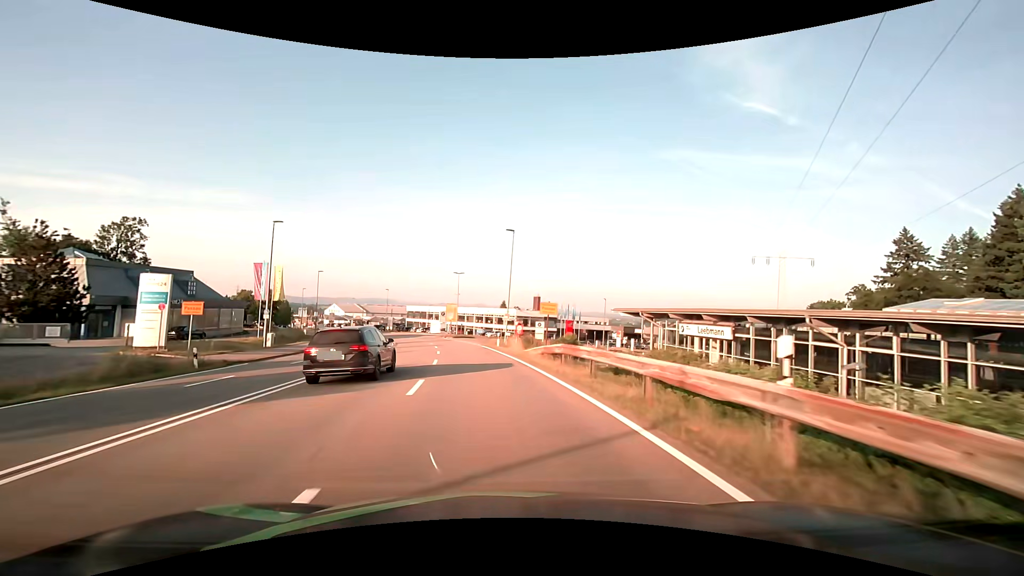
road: secondary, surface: asphalt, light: Day
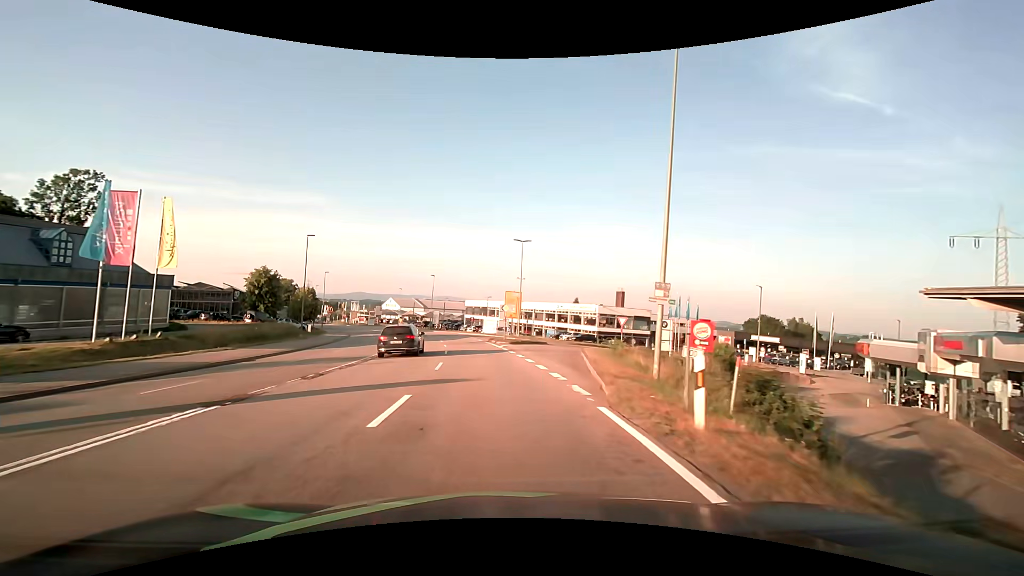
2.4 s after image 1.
(-2.1, +30.0) m; -8°
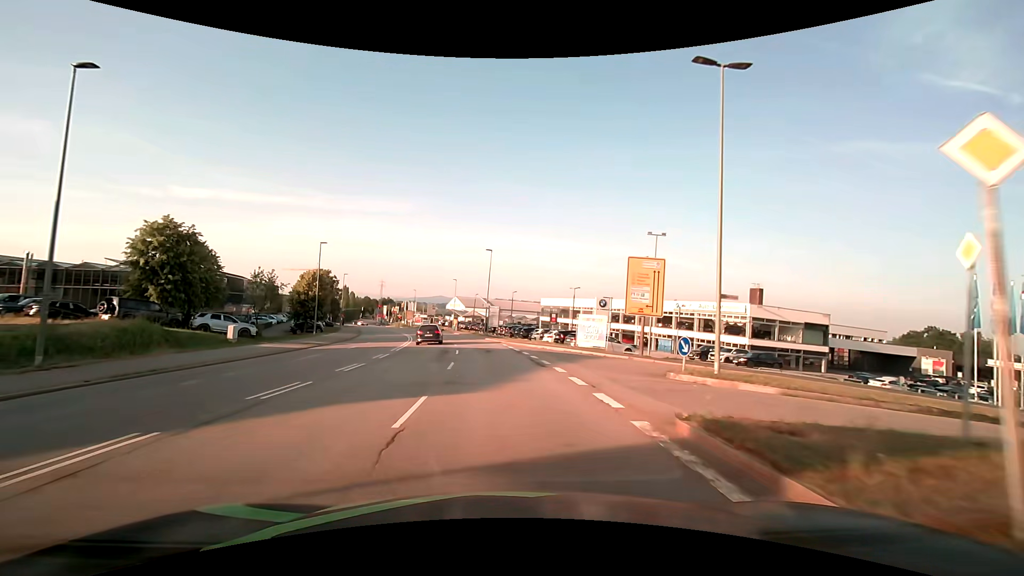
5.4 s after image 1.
(-2.4, +35.7) m; -8°
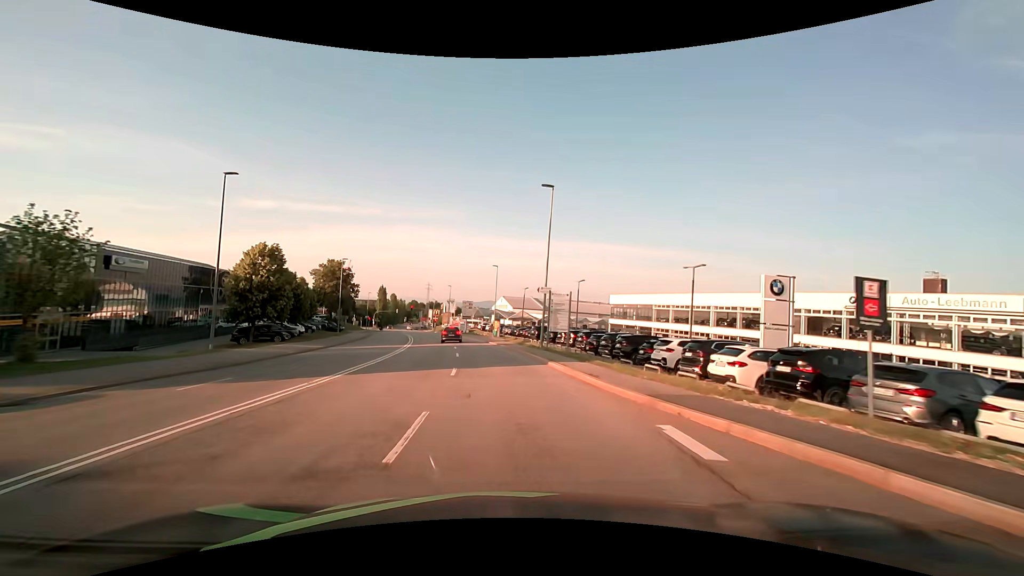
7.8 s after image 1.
(-1.4, +28.5) m; -6°
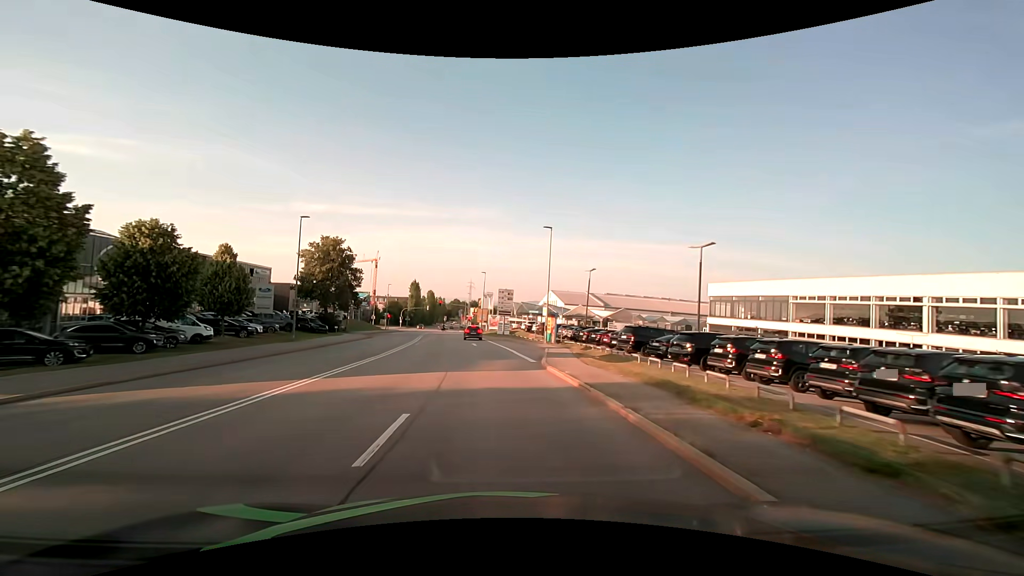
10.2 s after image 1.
(-1.2, +27.3) m; -5°
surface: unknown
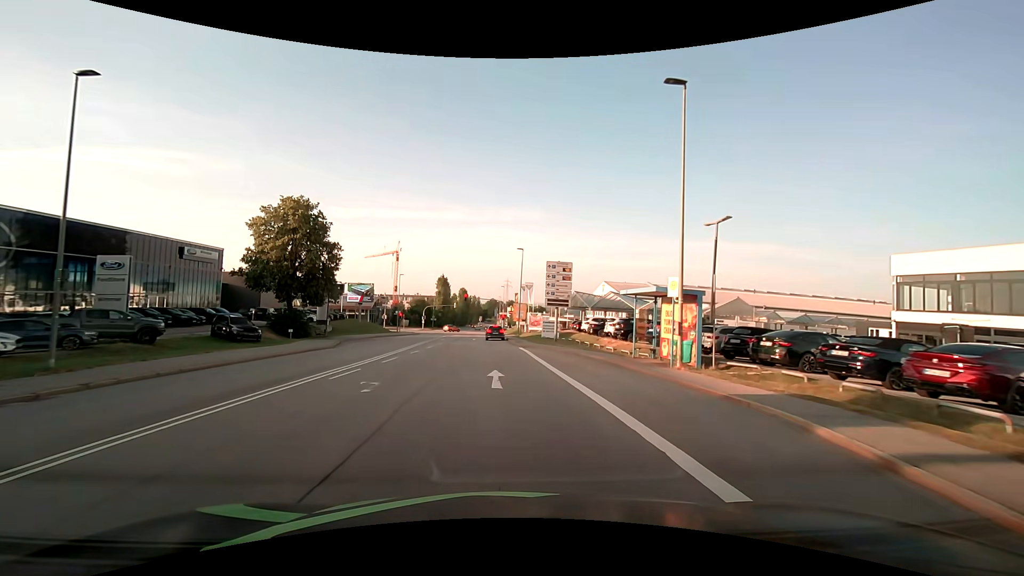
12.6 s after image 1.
(-1.0, +25.5) m; -4°
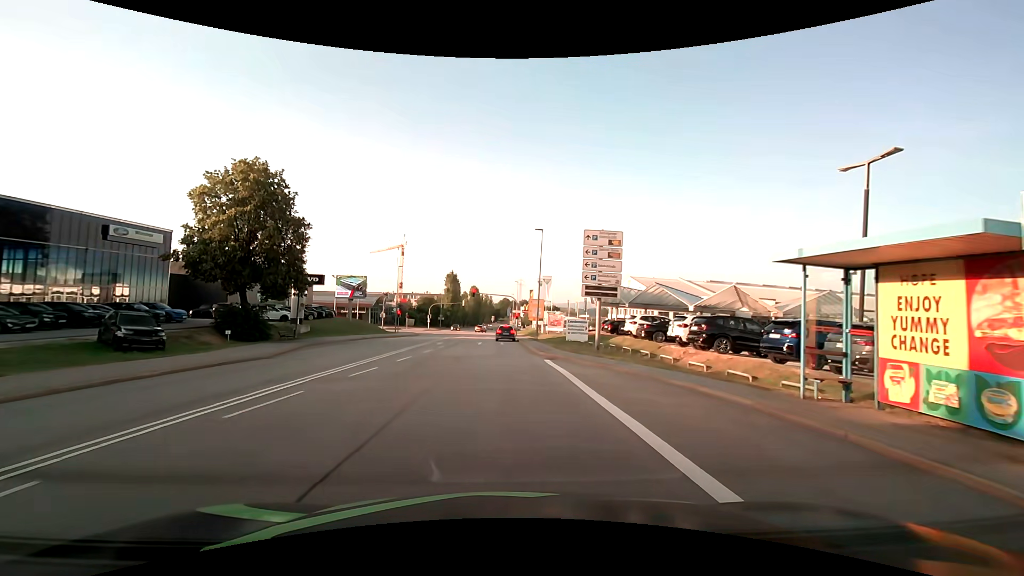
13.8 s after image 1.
(-0.2, +11.7) m; -2°
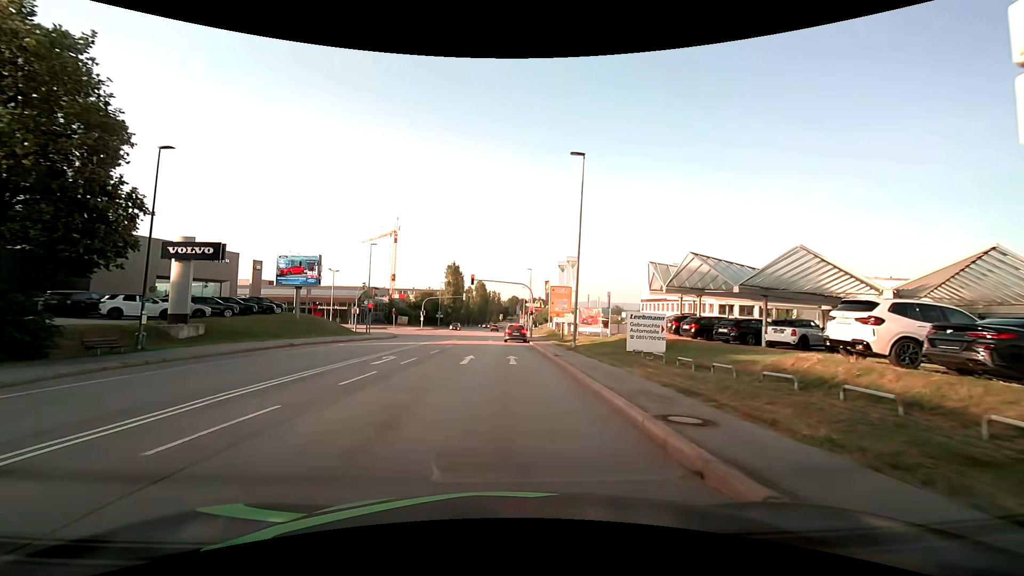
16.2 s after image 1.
(-0.3, +20.0) m; -1°
(0, +10) (0, +20) (0, +30) (0, +40) (+1, +50) (+1, +60) (+1, +70) (+1, +80) (0, +90) (0, +100) m
